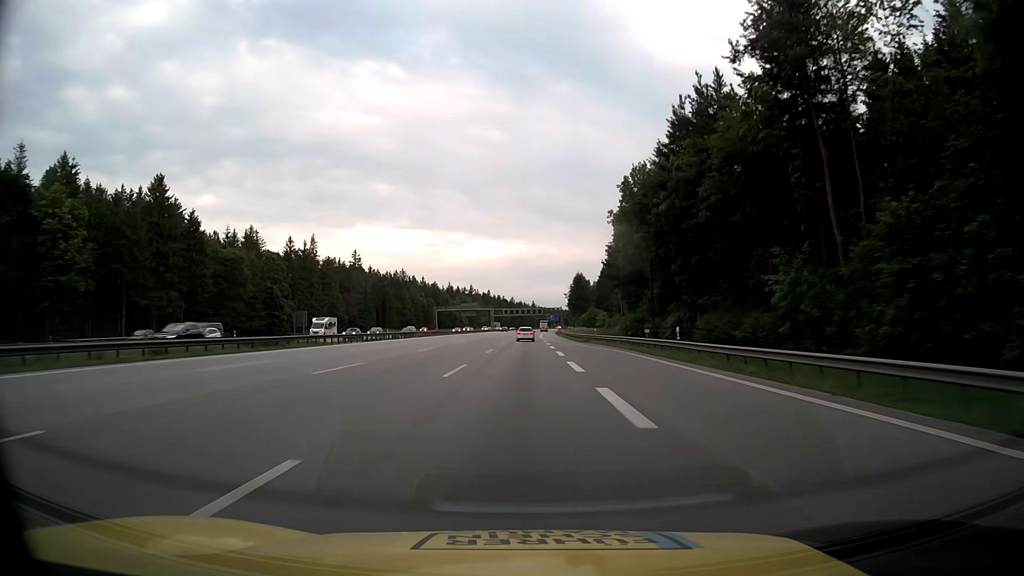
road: motorway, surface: asphalt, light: Day
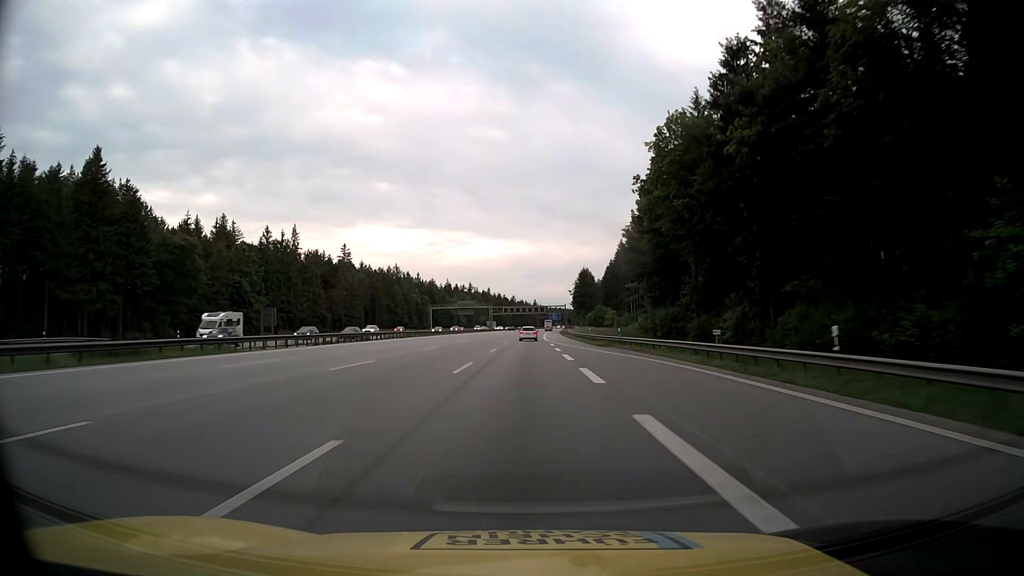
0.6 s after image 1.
(0.0, +16.8) m; 0°
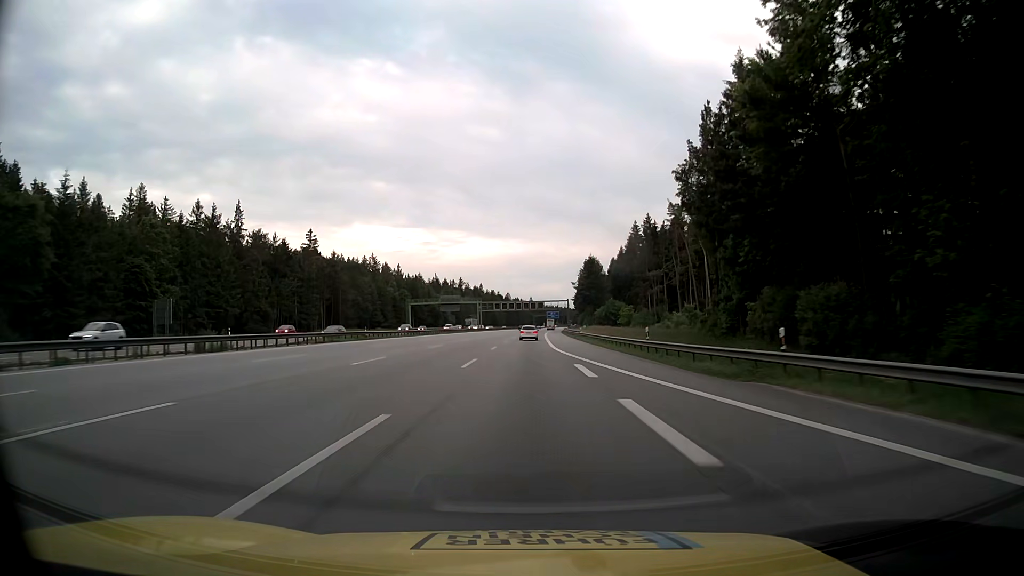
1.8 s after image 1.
(+0.1, +33.6) m; 0°
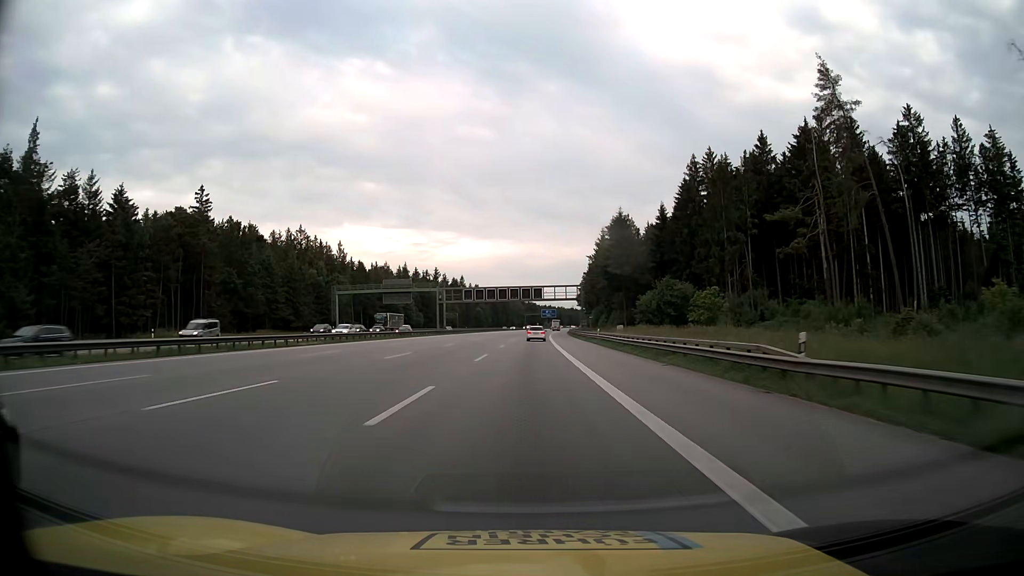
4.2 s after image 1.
(+0.3, +67.2) m; +1°
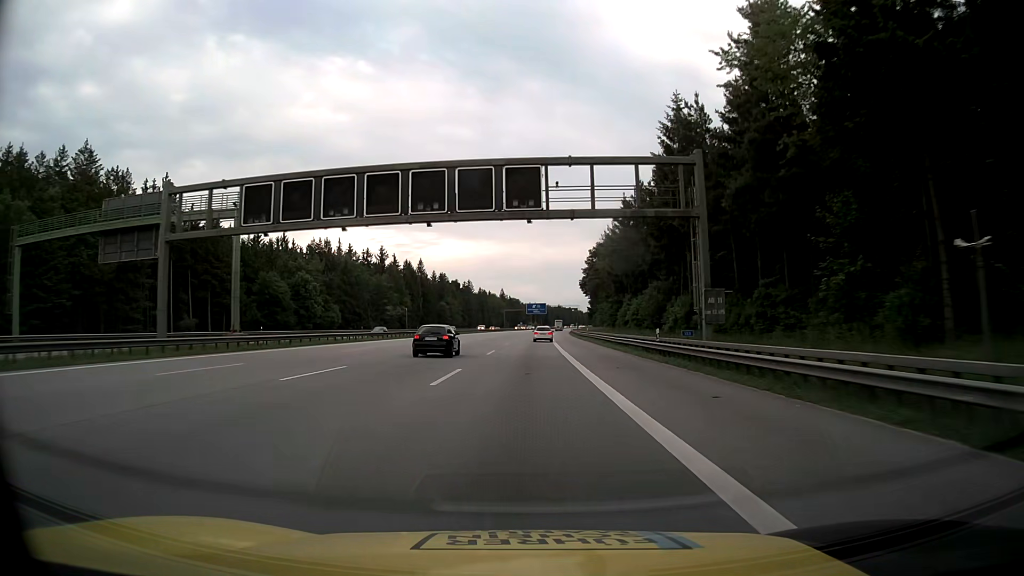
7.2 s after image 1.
(+1.2, +83.6) m; +1°
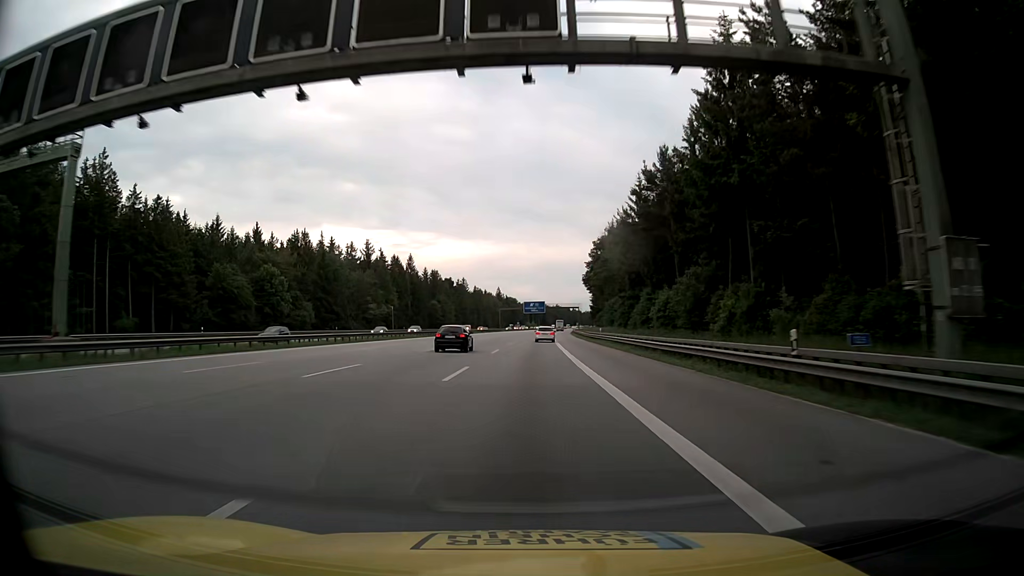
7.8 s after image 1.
(+0.1, +16.6) m; 0°
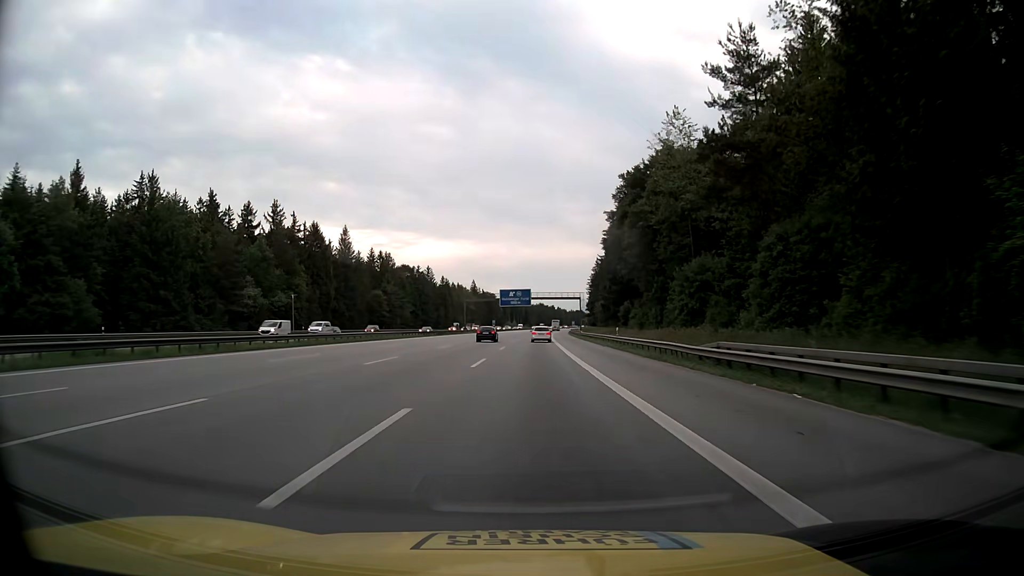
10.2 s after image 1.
(+0.8, +66.1) m; +2°
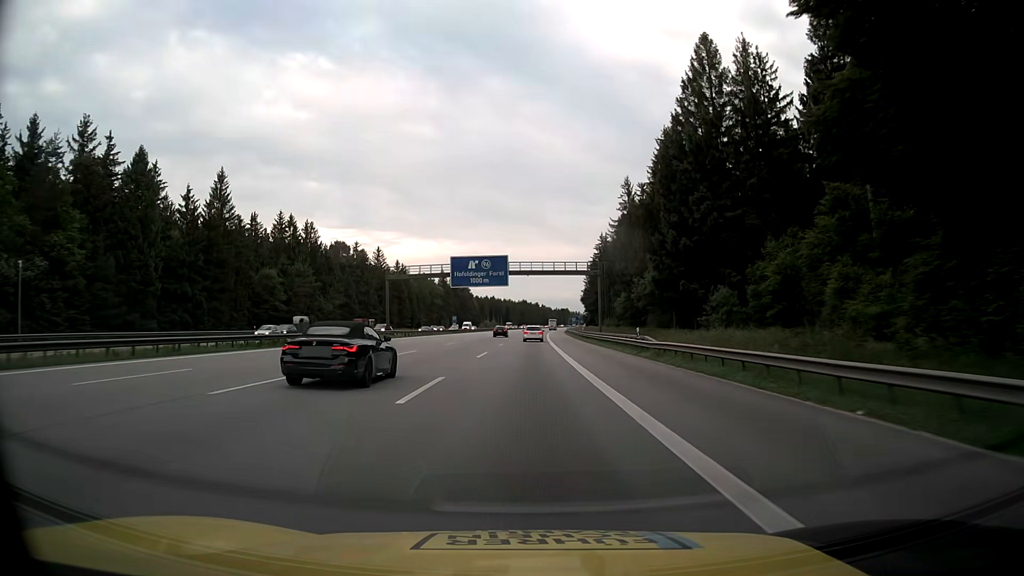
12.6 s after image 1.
(+0.8, +65.4) m; +1°
(0, +10) (0, +20) (0, +30) (0, +40) (0, +50) (+1, +60) (+1, +70) (+1, +80) (+1, +90) (+2, +100) m
